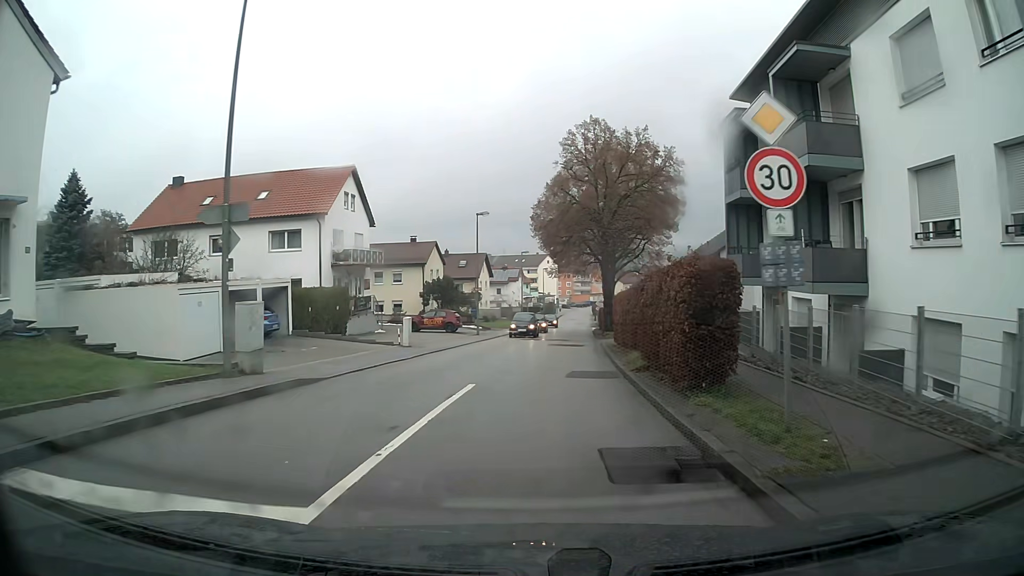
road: unclassified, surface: asphalt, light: Day
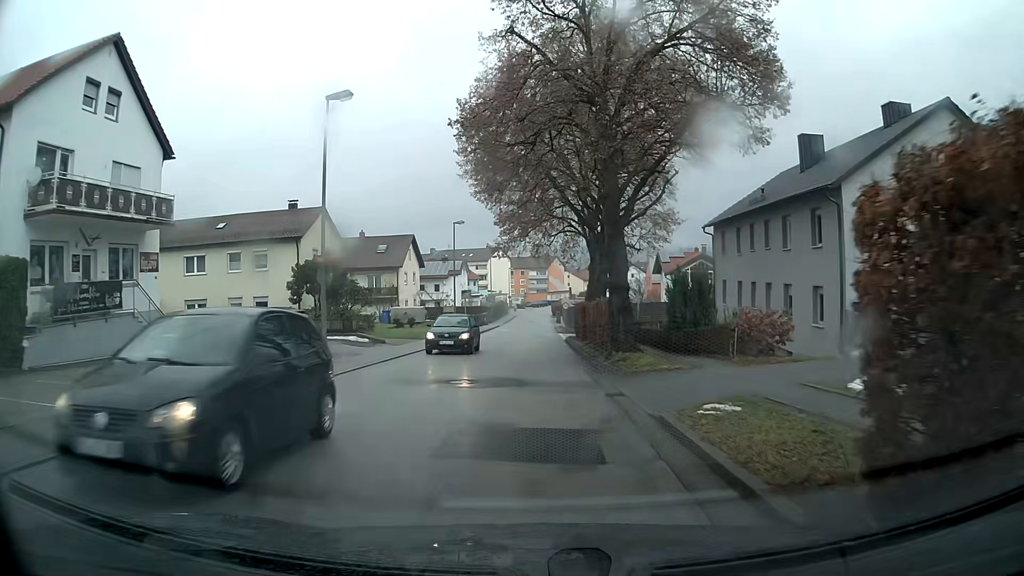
(+0.8, +24.1) m; +3°
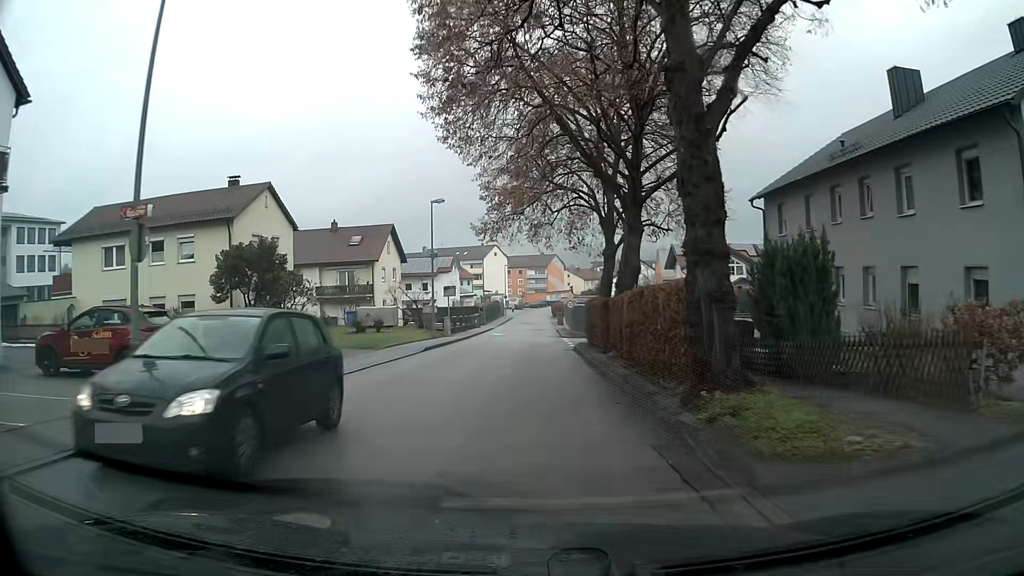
(0.0, +9.7) m; 0°
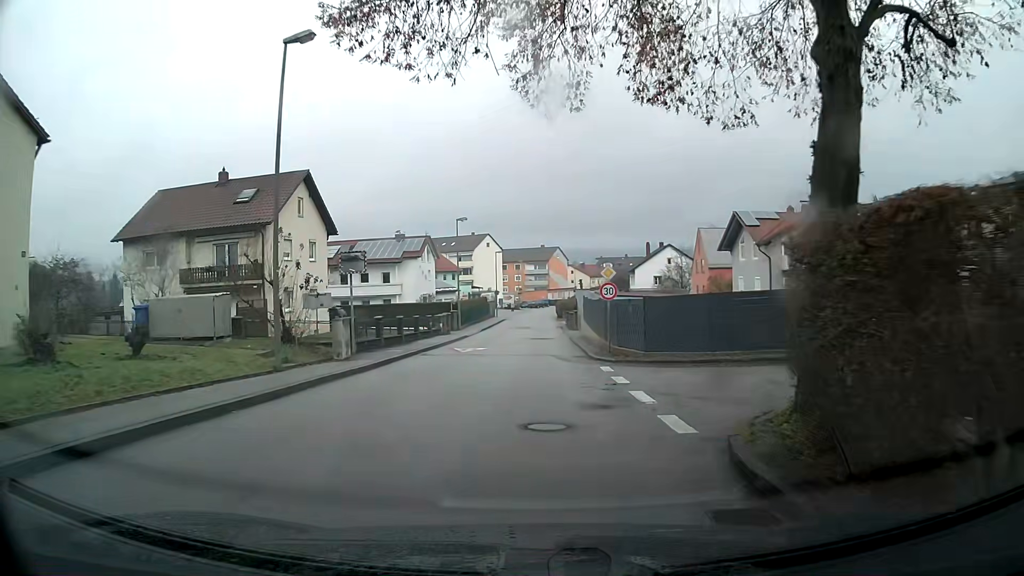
(0.0, +24.1) m; 0°
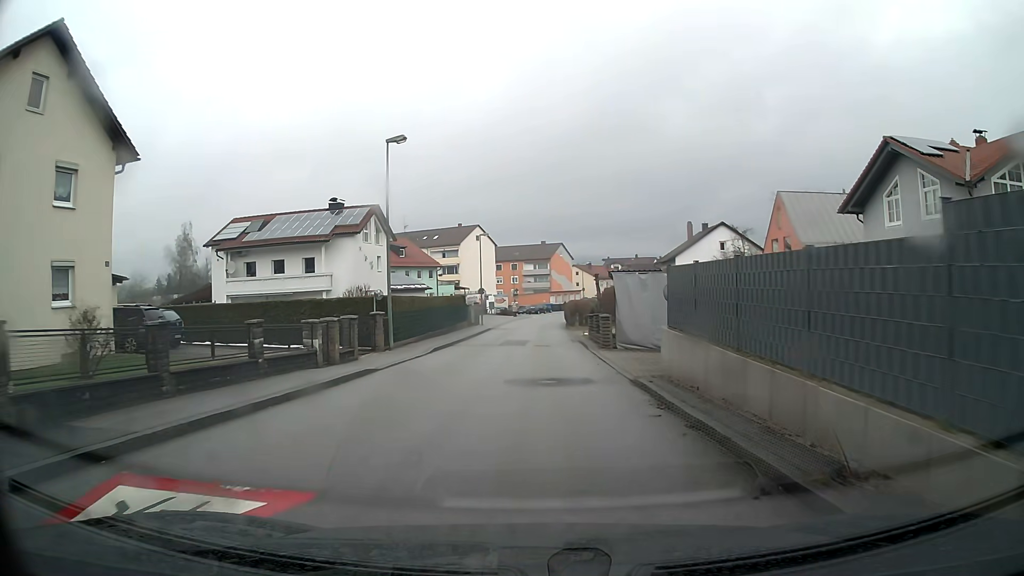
(+0.2, +23.9) m; +1°
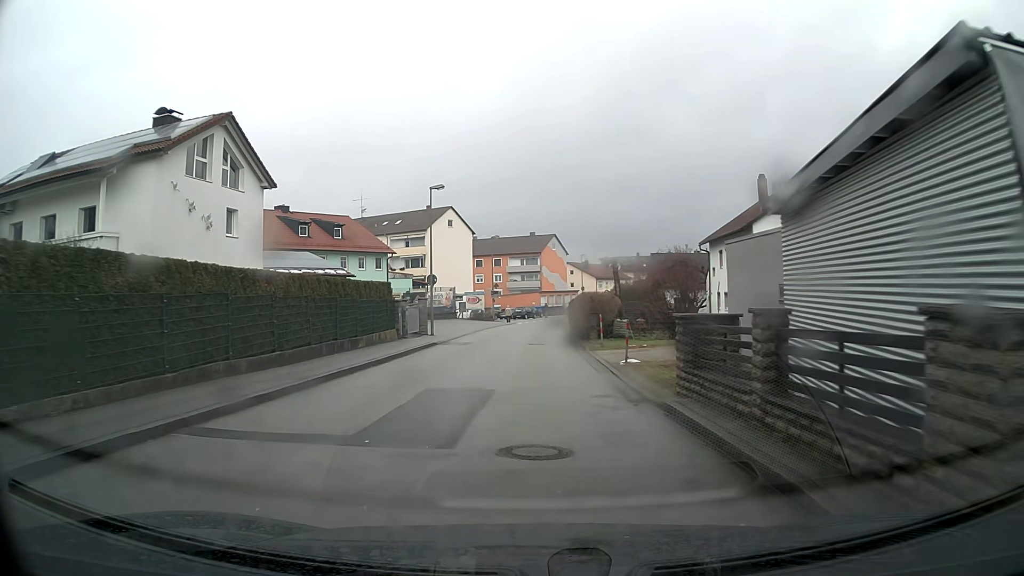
(+0.2, +23.8) m; +1°
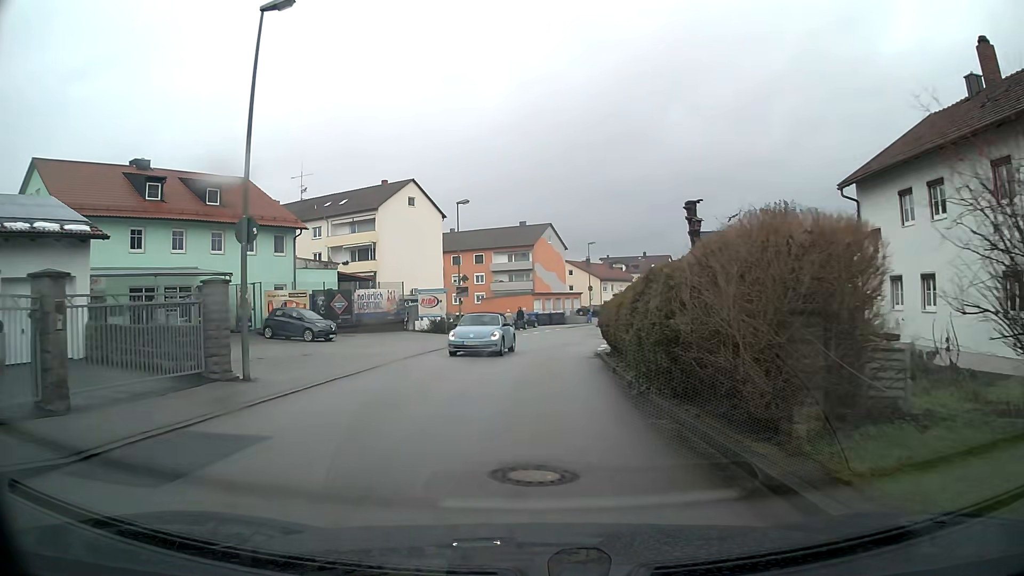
(+0.1, +23.9) m; +1°
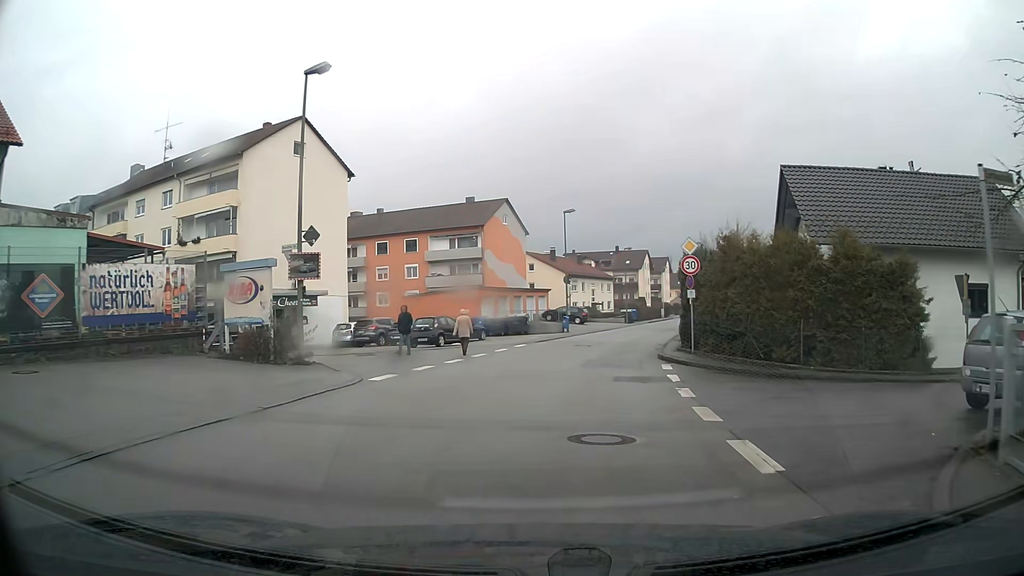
(+0.5, +23.8) m; +5°
